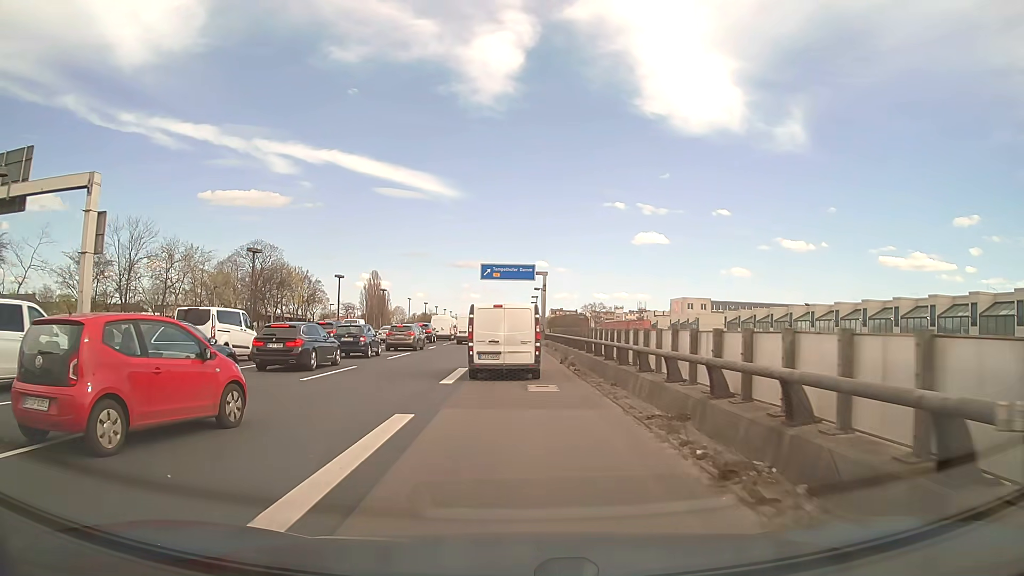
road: motorway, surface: asphalt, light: Day
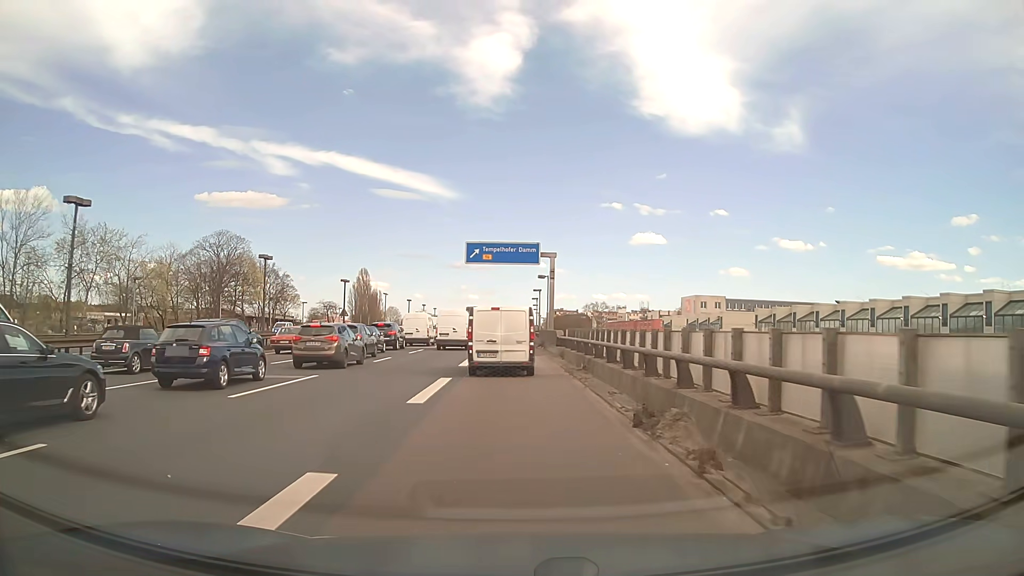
(+0.1, +16.2) m; +1°
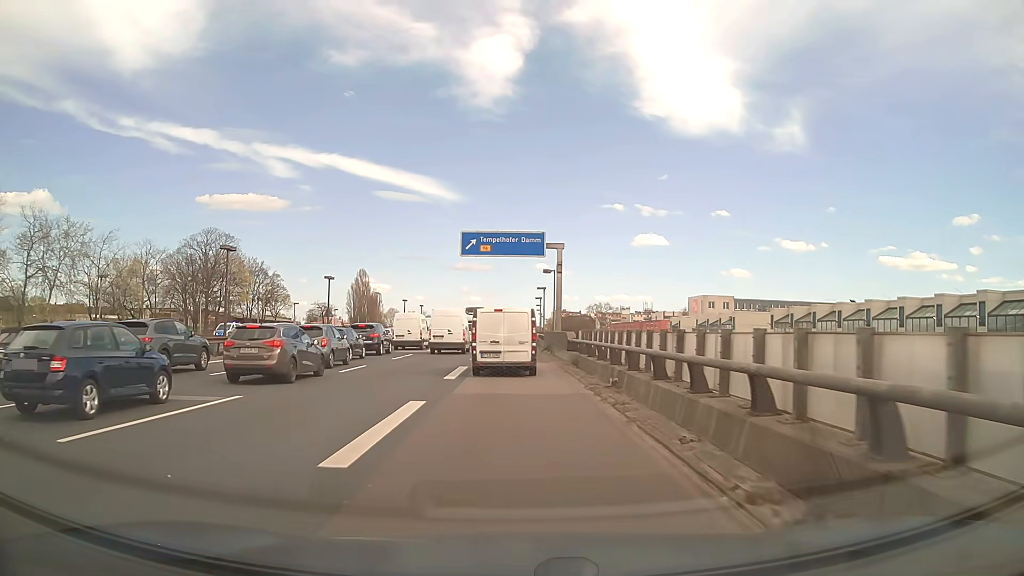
(0.0, +5.7) m; 0°
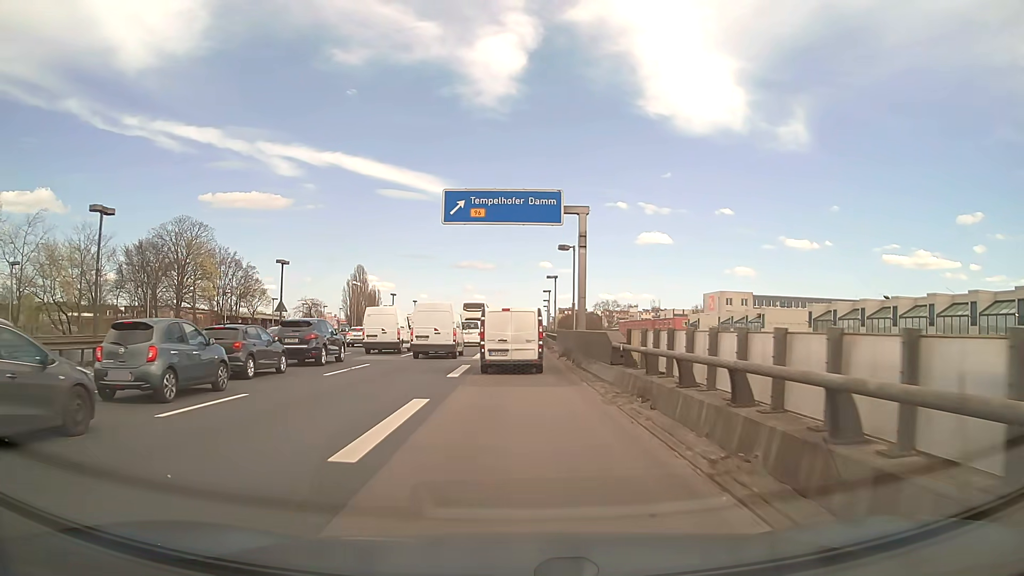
(0.0, +11.9) m; 0°
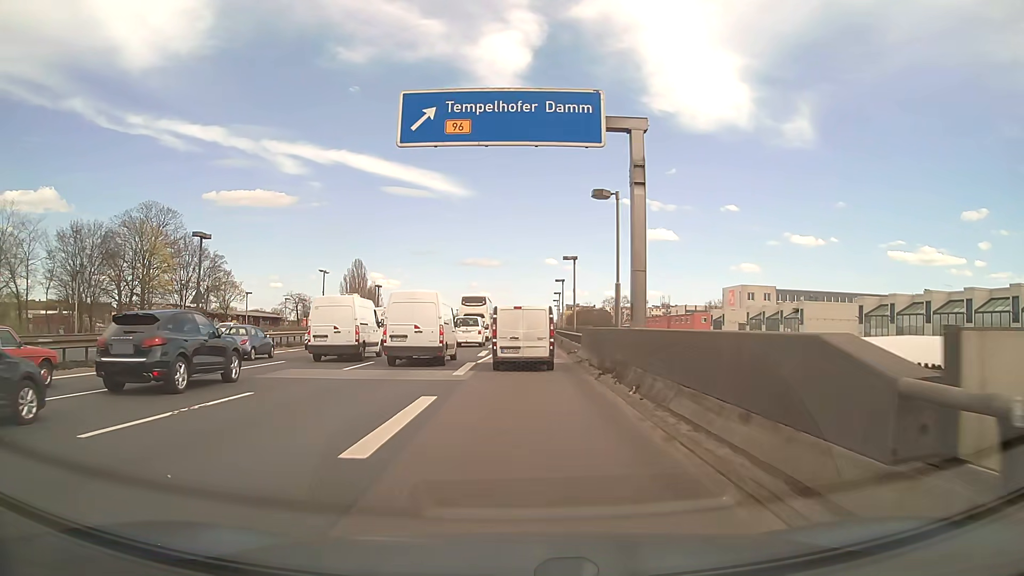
(0.0, +12.1) m; -1°
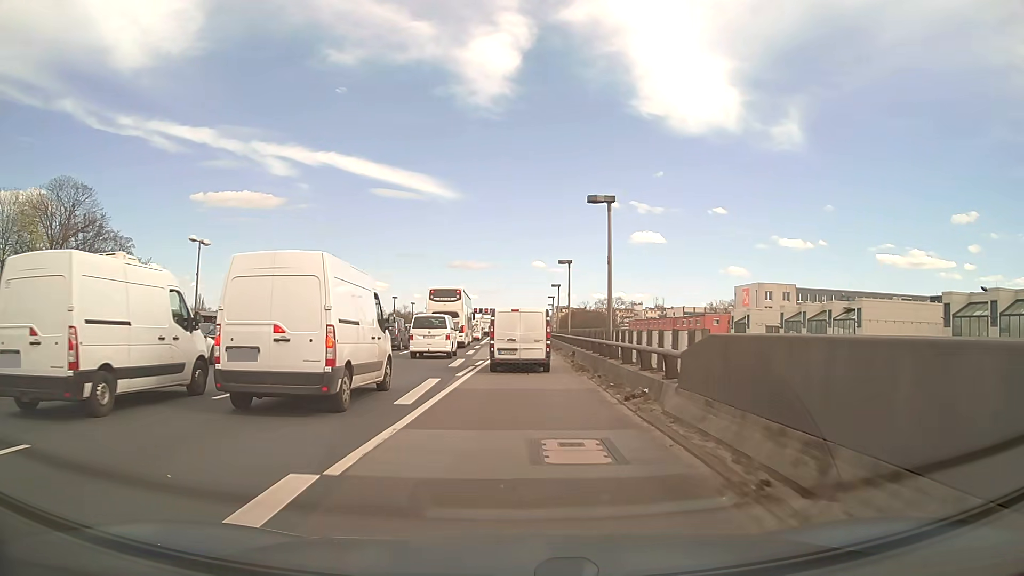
(+0.2, +19.1) m; +1°
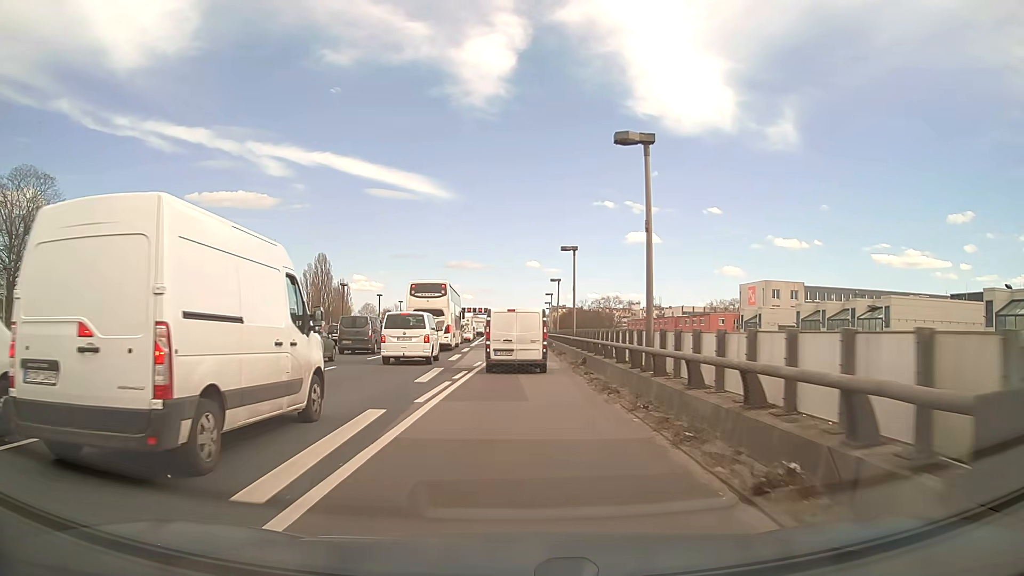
(0.0, +7.0) m; 0°
